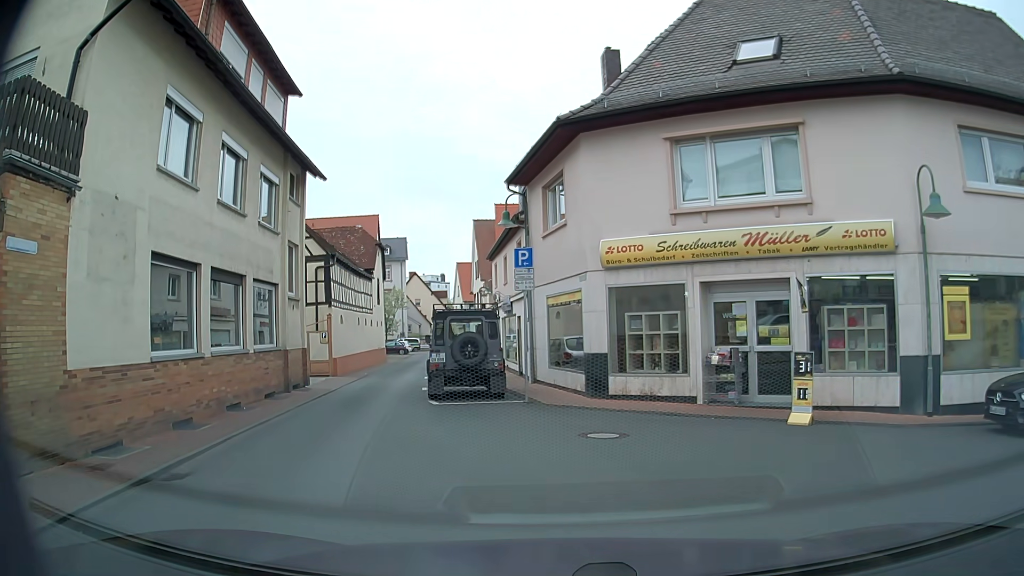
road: residential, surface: asphalt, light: Day
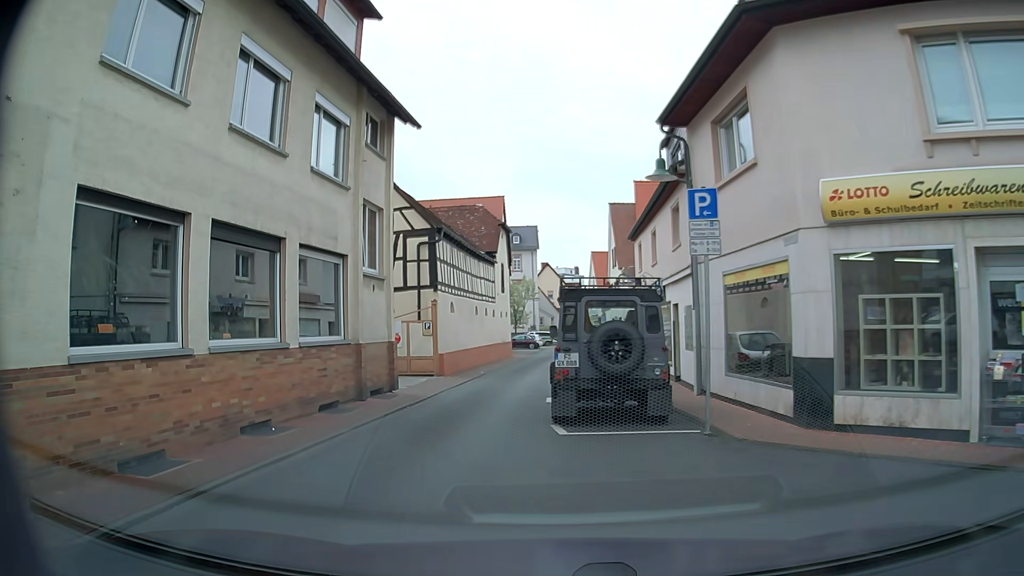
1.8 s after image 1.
(-0.6, +5.6) m; -12°
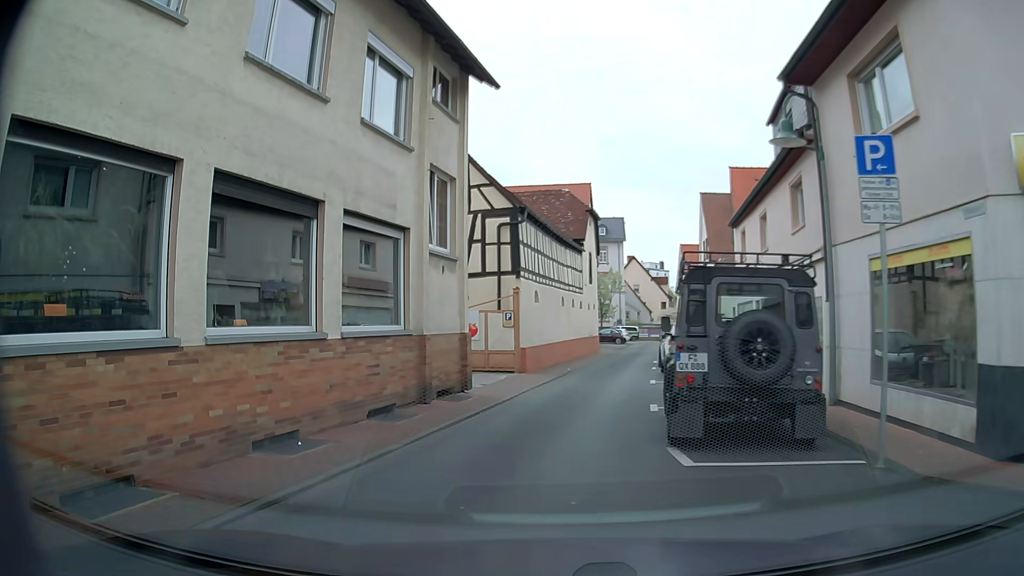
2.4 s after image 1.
(-0.2, +2.6) m; -7°
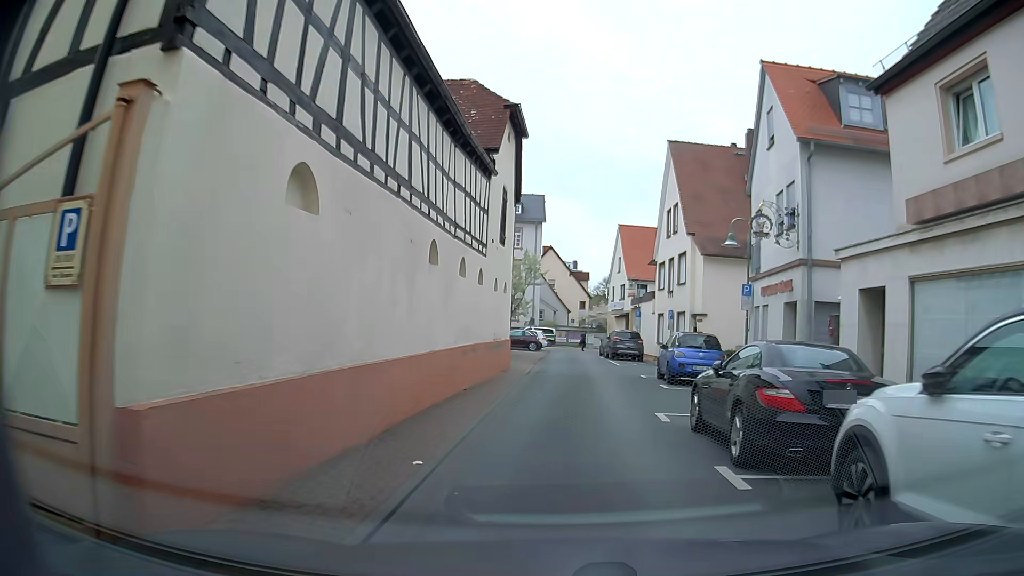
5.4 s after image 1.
(+0.3, +17.5) m; +8°
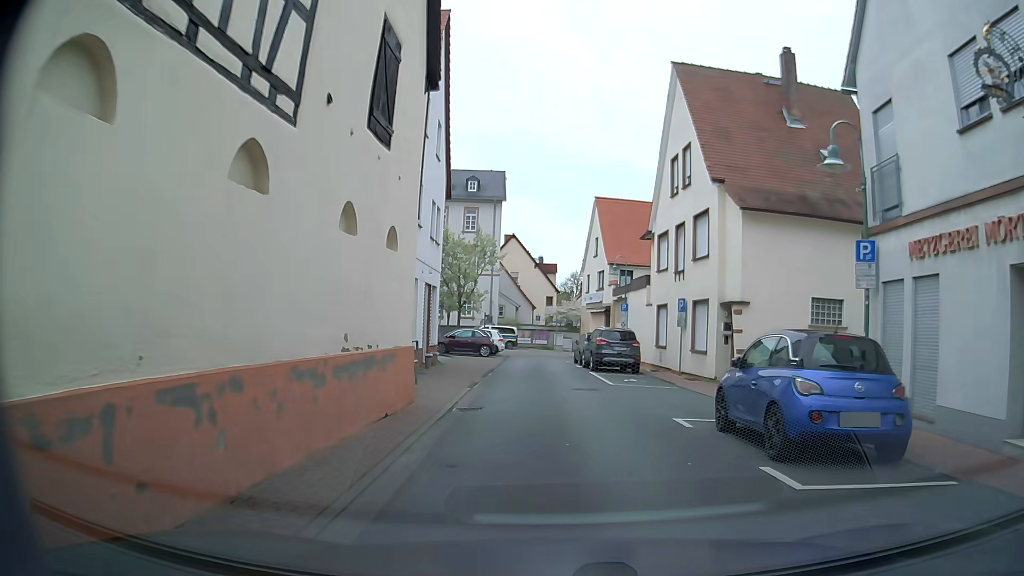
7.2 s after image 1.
(+0.2, +11.5) m; +2°
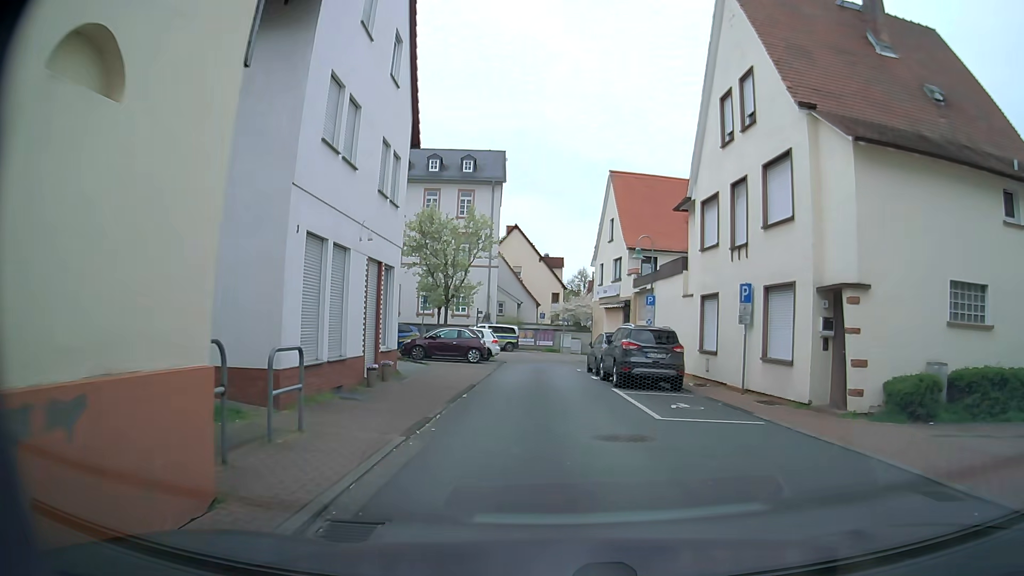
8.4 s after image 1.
(0.0, +7.5) m; -1°
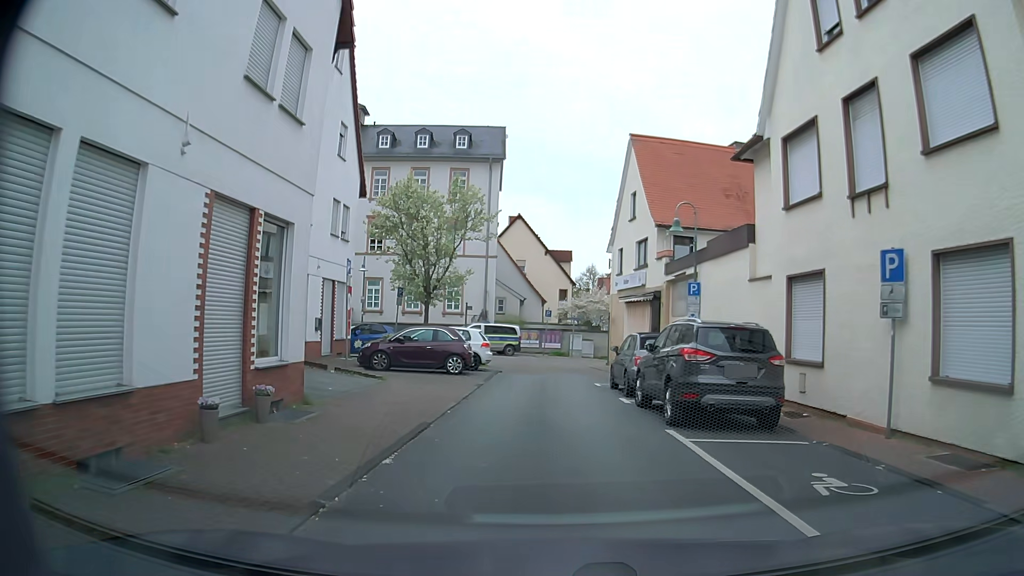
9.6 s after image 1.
(0.0, +7.4) m; +1°
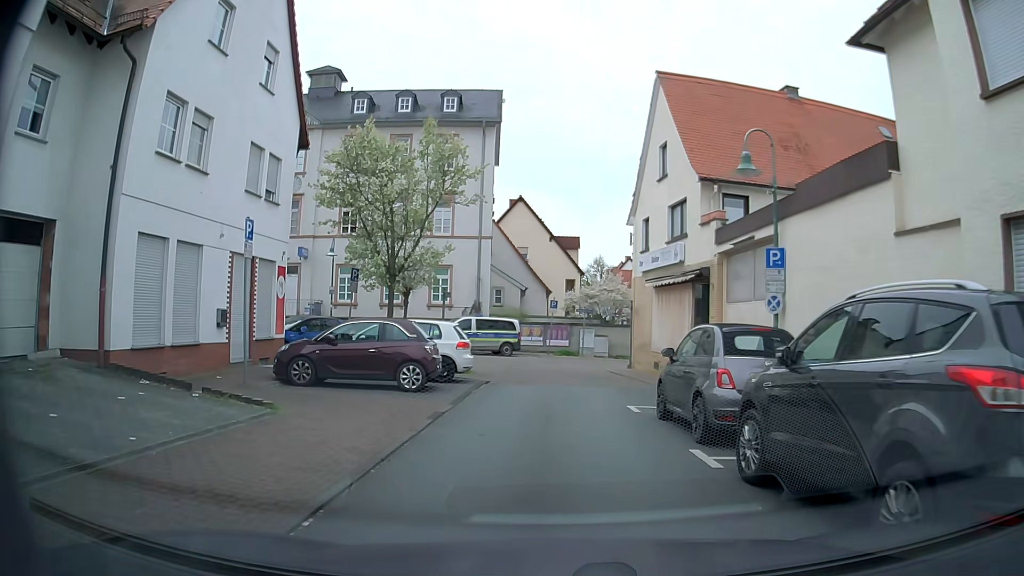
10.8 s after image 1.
(0.0, +7.2) m; -1°
